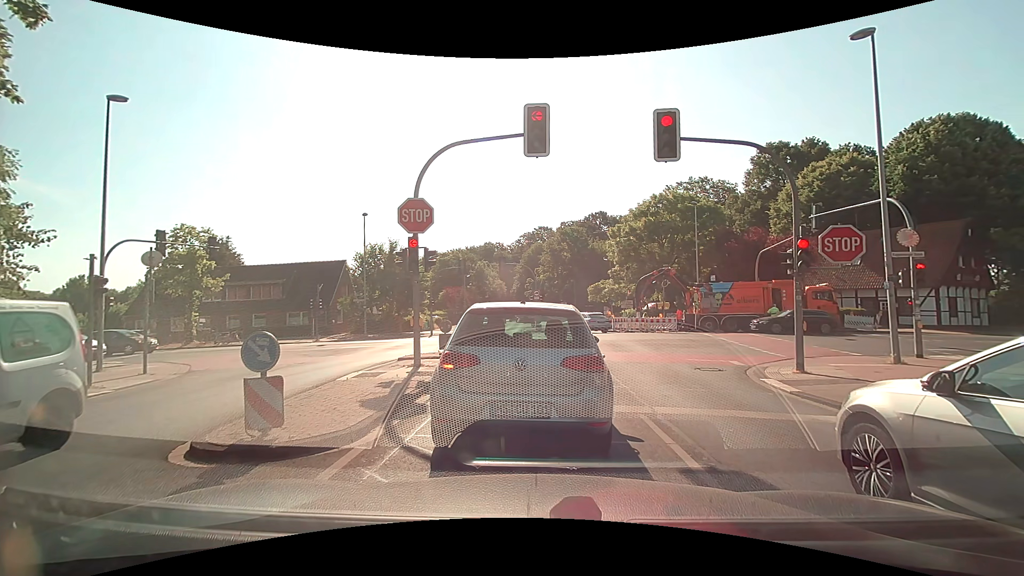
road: tertiary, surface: asphalt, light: Day
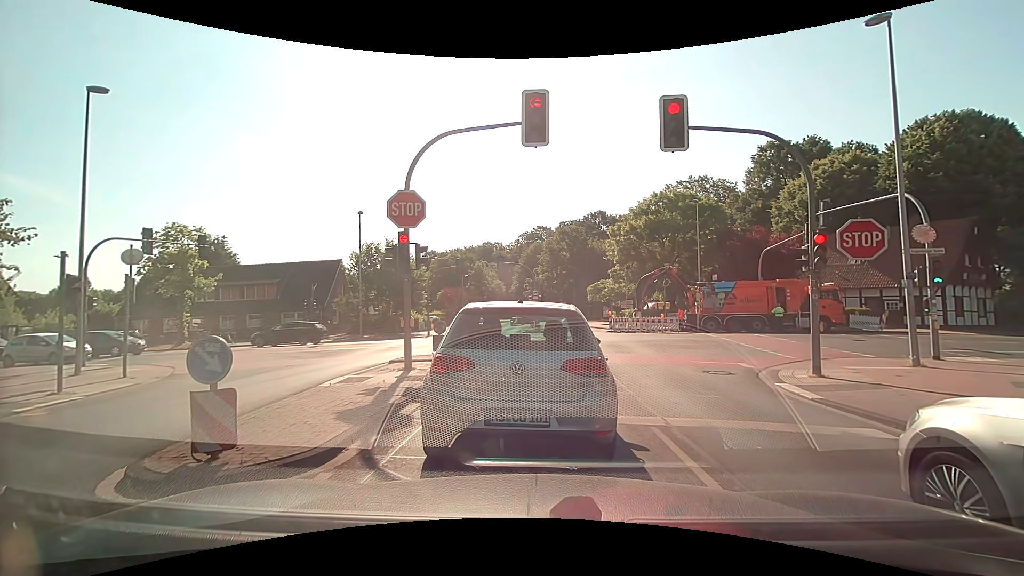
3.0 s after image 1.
(0.0, +0.8) m; 0°
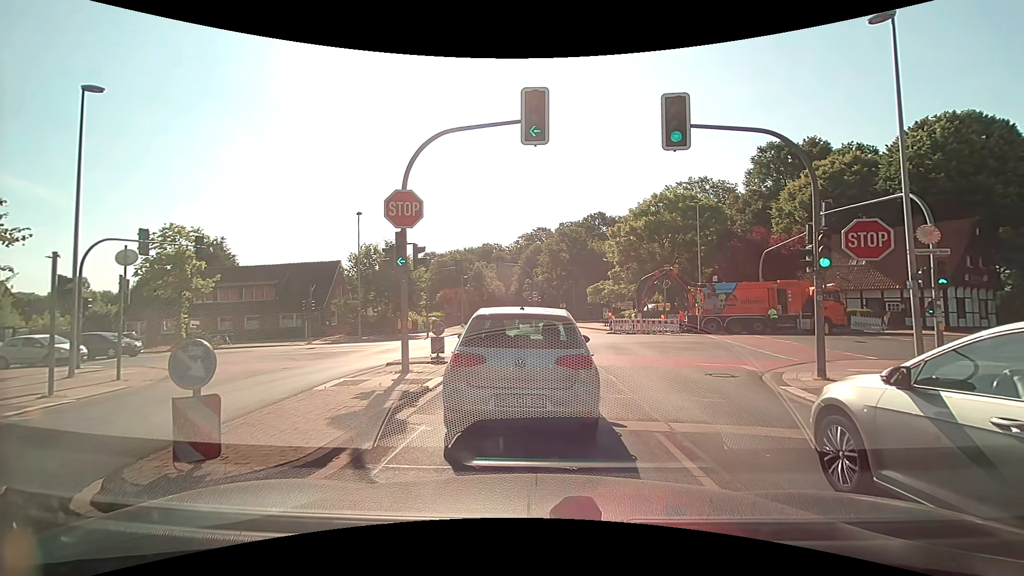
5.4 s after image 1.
(0.0, +0.3) m; 0°
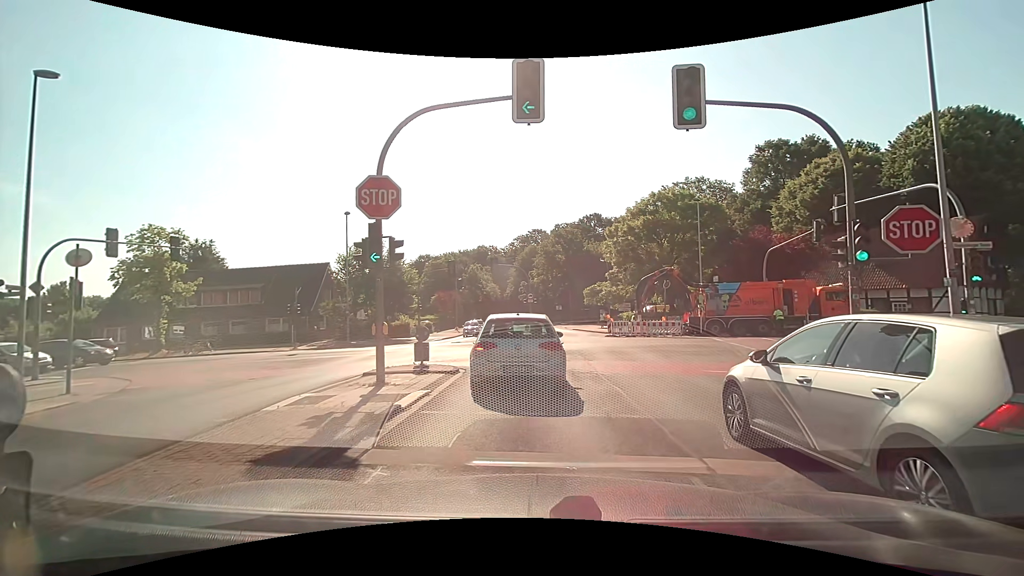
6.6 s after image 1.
(0.0, +1.7) m; +2°
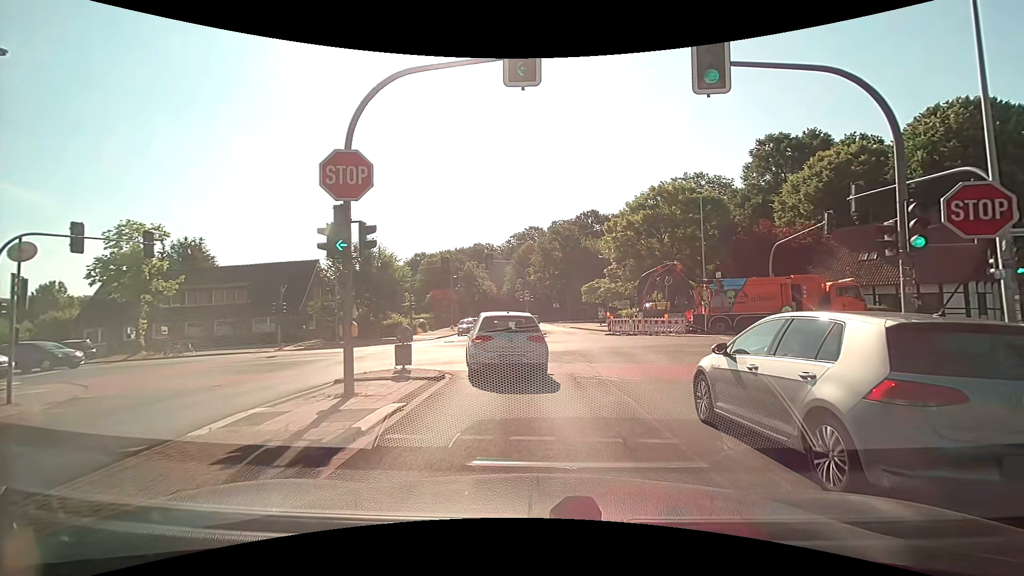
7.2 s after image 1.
(-0.1, +1.6) m; -2°
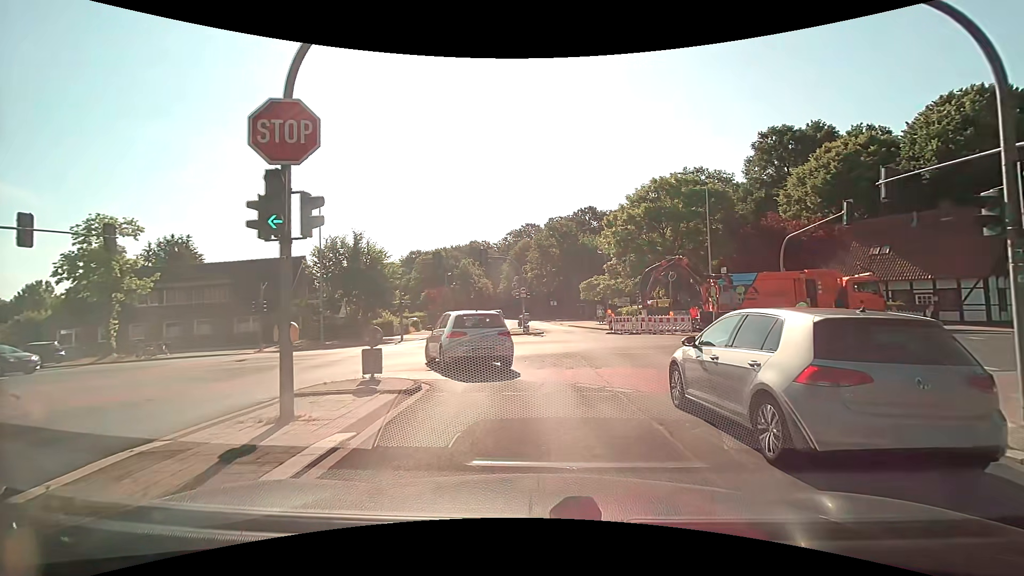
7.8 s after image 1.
(0.0, +2.1) m; +1°
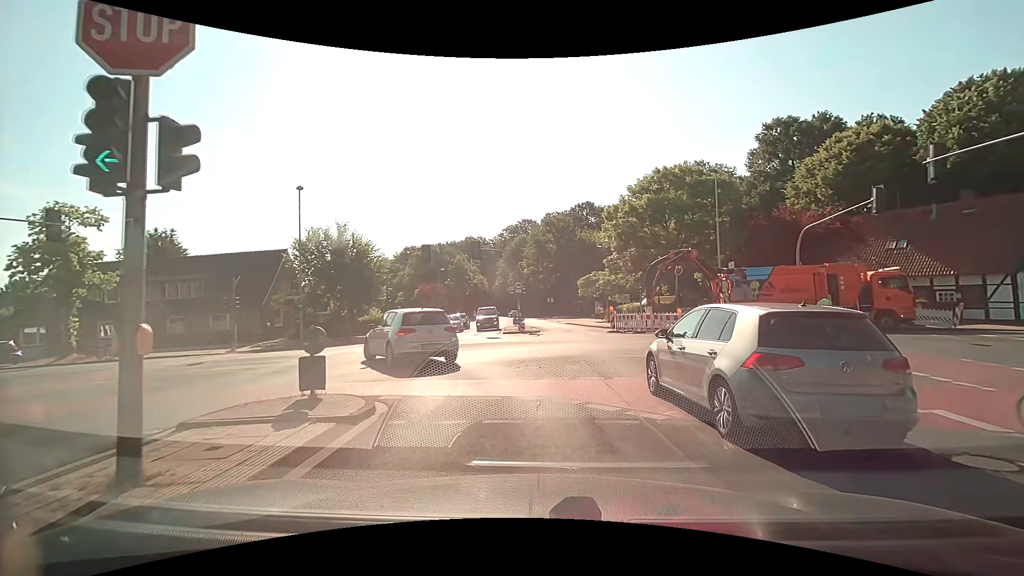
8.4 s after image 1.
(0.0, +2.5) m; 0°
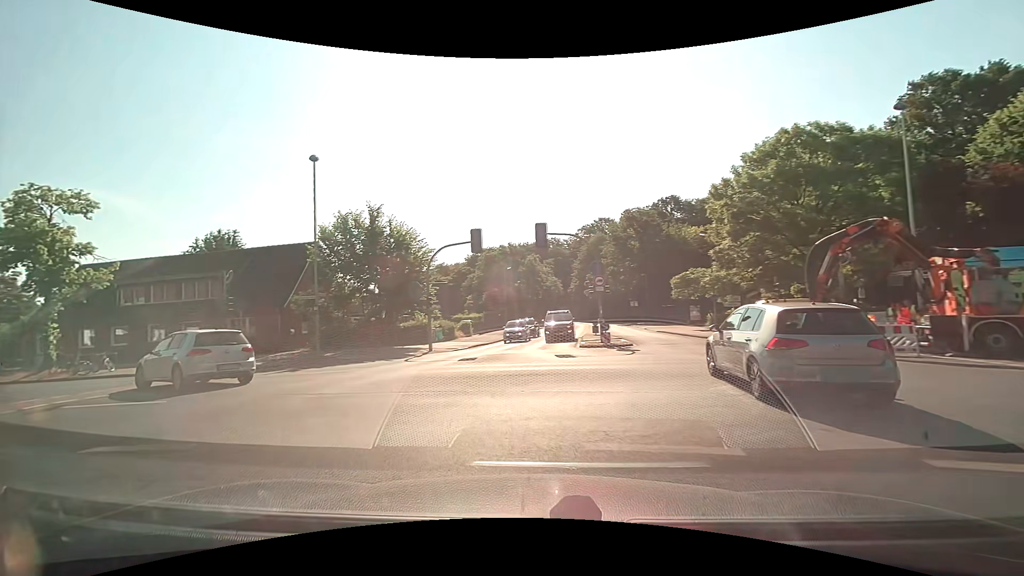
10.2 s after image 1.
(-0.2, +9.2) m; -7°
(-3, +9) (-11, +16) (-20, +18) (-30, +19) (-40, +20) (-50, +21) (-60, +22) (-70, +23) (-80, +23) (-90, +24) m
